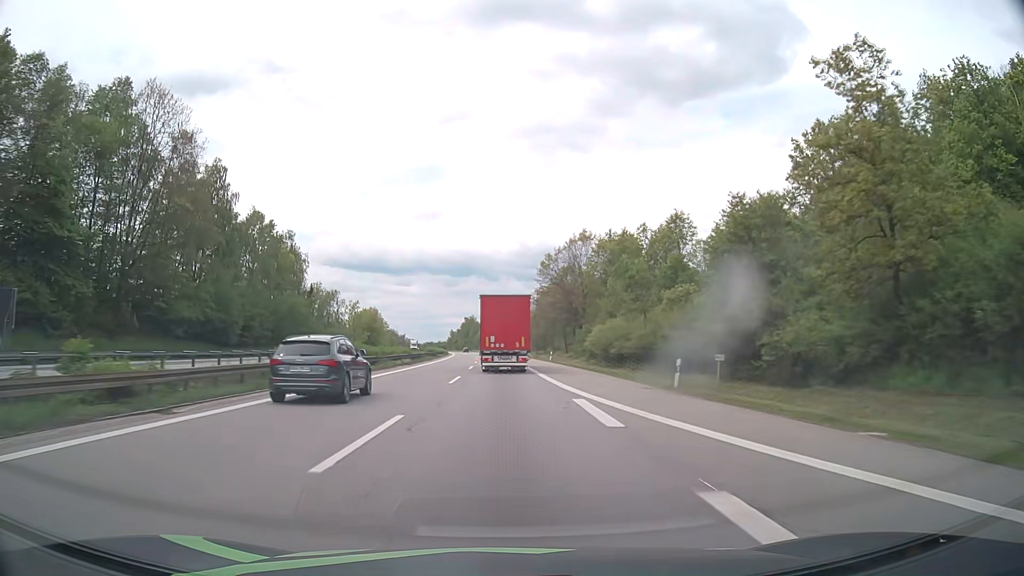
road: motorway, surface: asphalt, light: Day
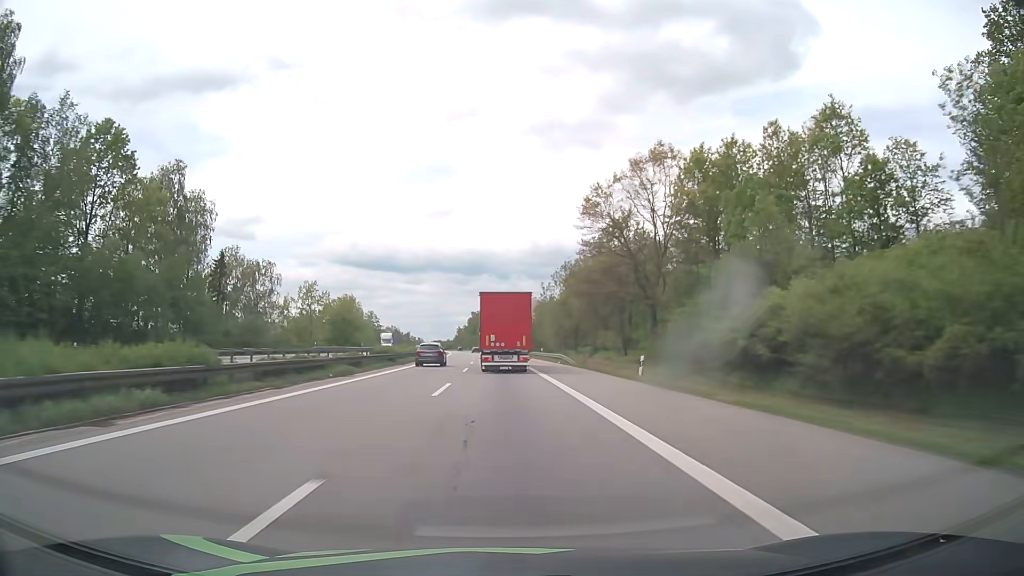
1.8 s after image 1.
(-0.6, +43.6) m; -1°
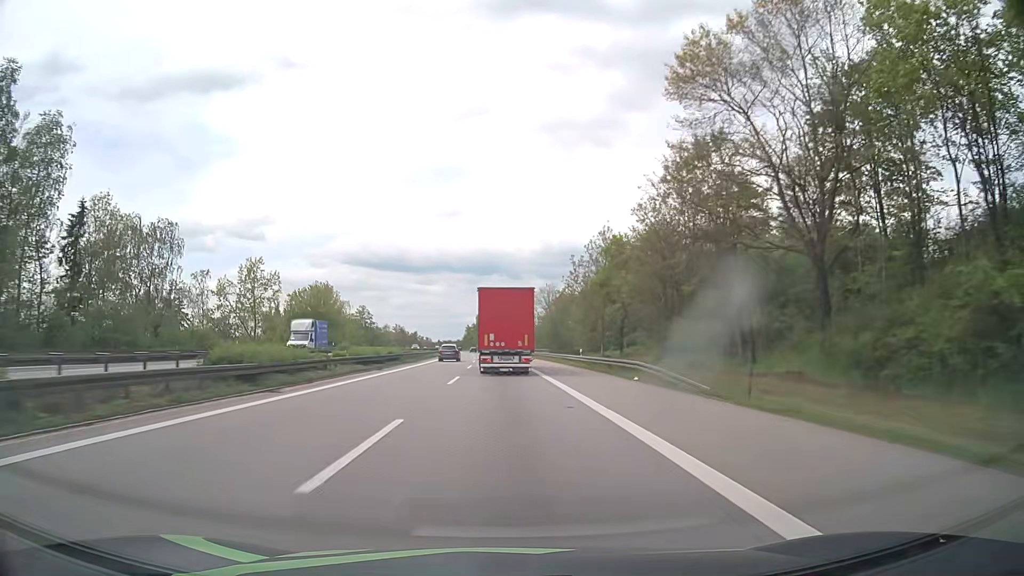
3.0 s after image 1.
(-0.2, +30.7) m; -1°
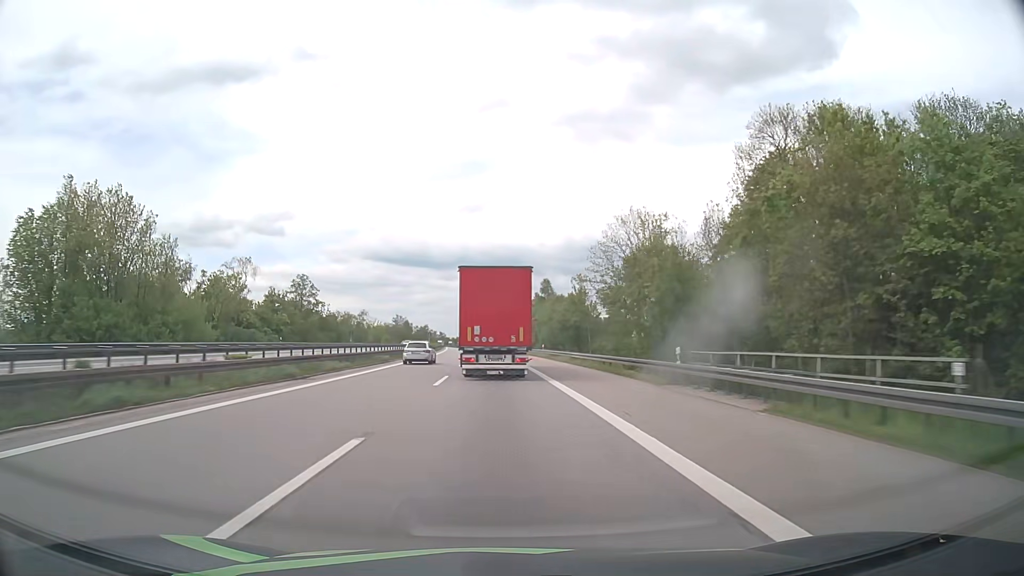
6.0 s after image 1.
(-1.7, +75.6) m; -2°
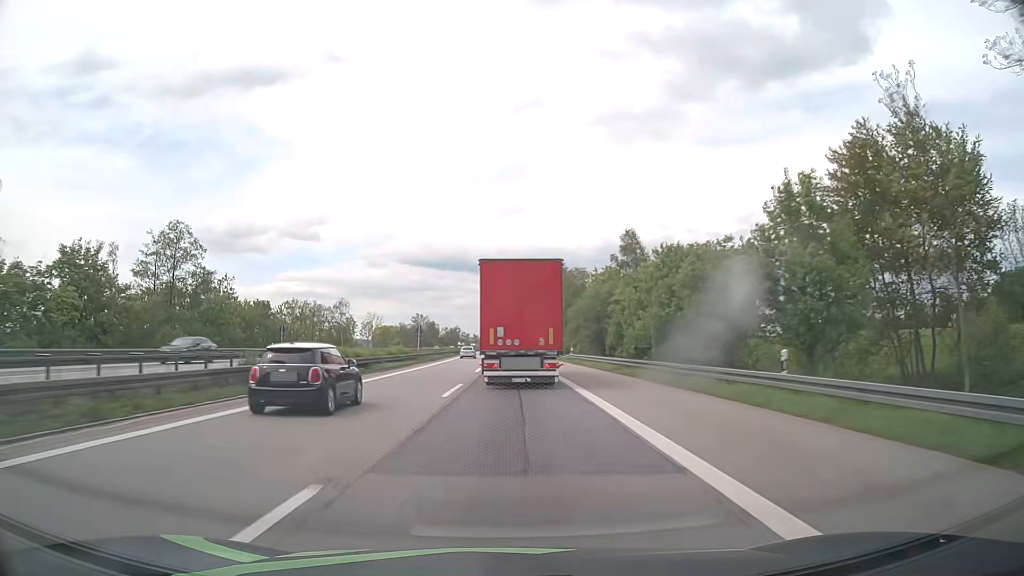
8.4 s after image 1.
(-1.3, +58.0) m; -3°
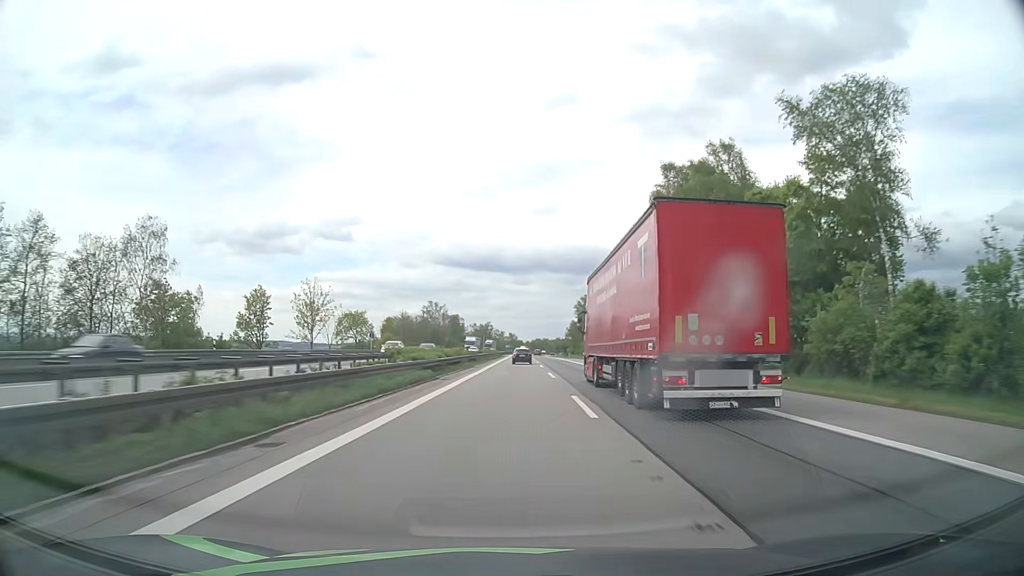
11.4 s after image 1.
(-3.4, +78.7) m; -3°
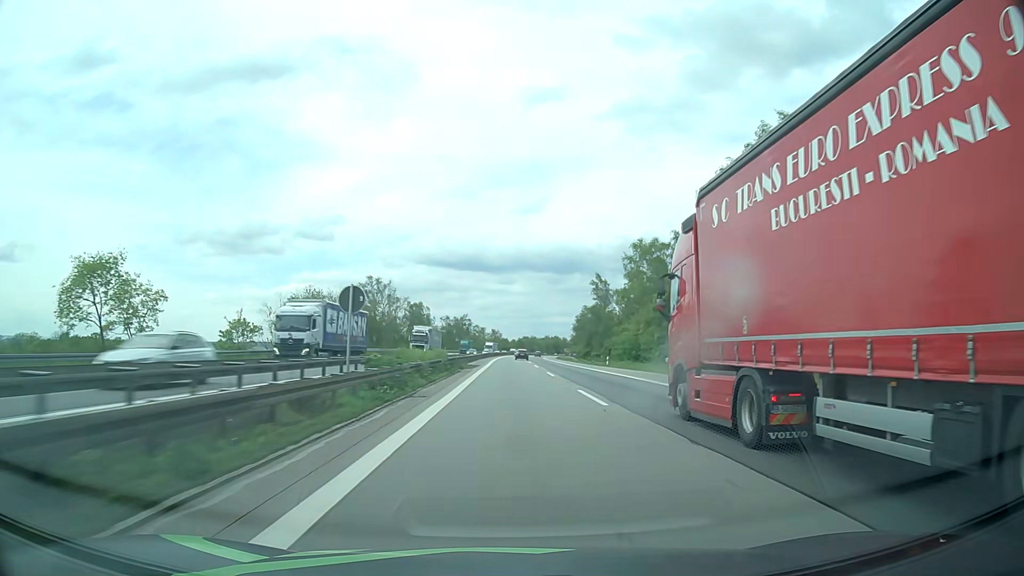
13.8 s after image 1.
(+0.9, +70.2) m; +1°
